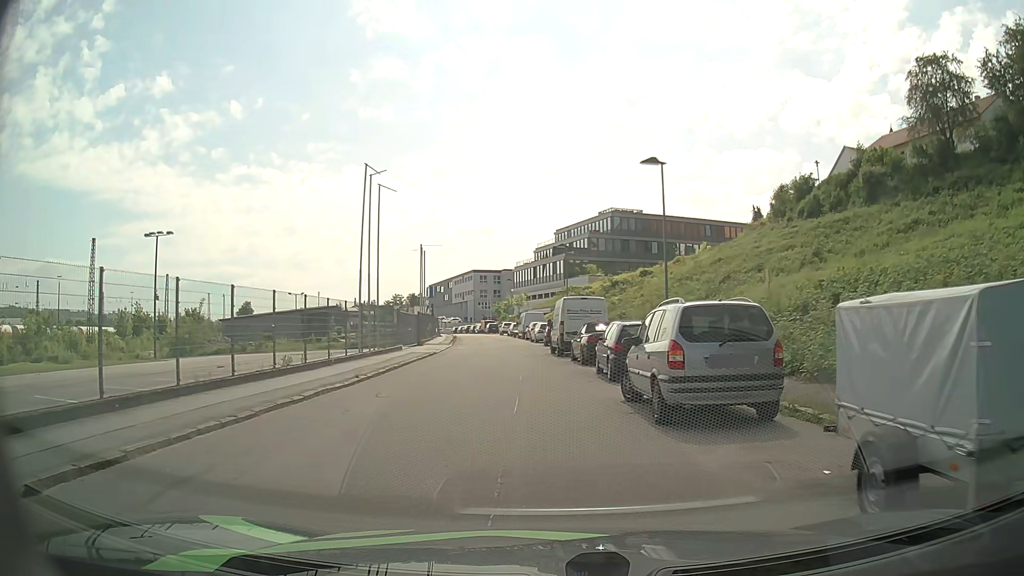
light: Day
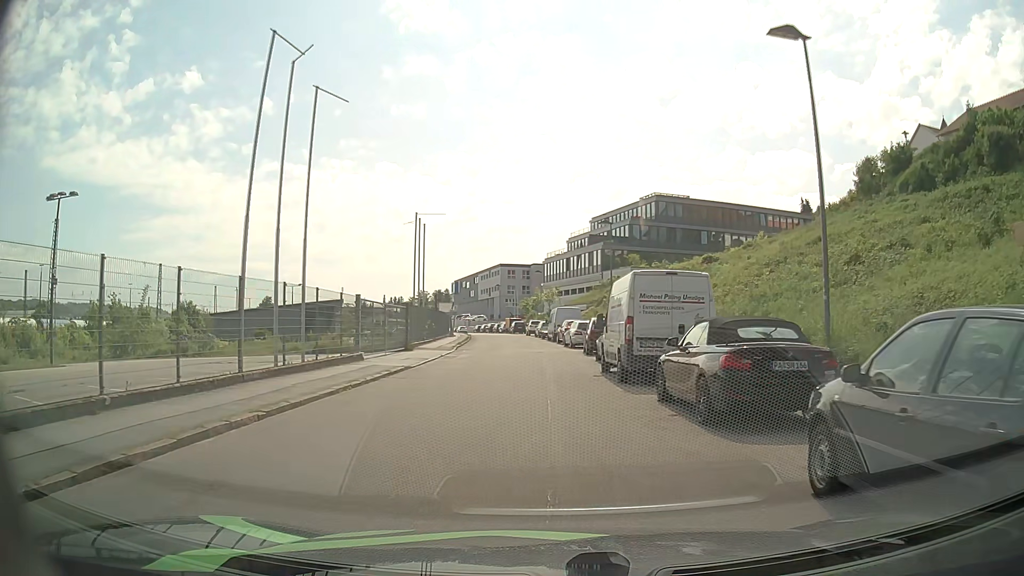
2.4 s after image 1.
(-0.7, +13.5) m; -4°
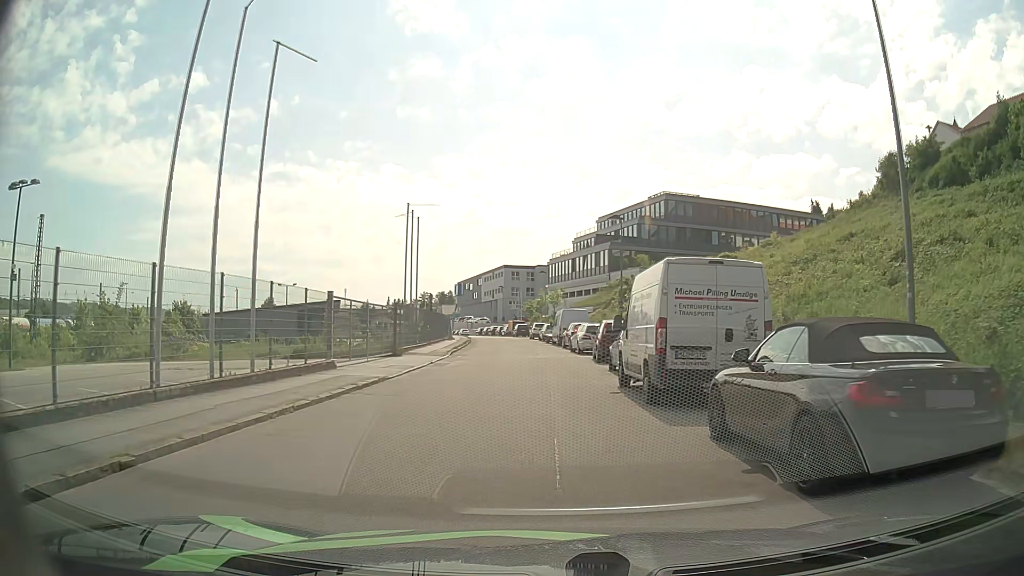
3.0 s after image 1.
(0.0, +3.6) m; -1°
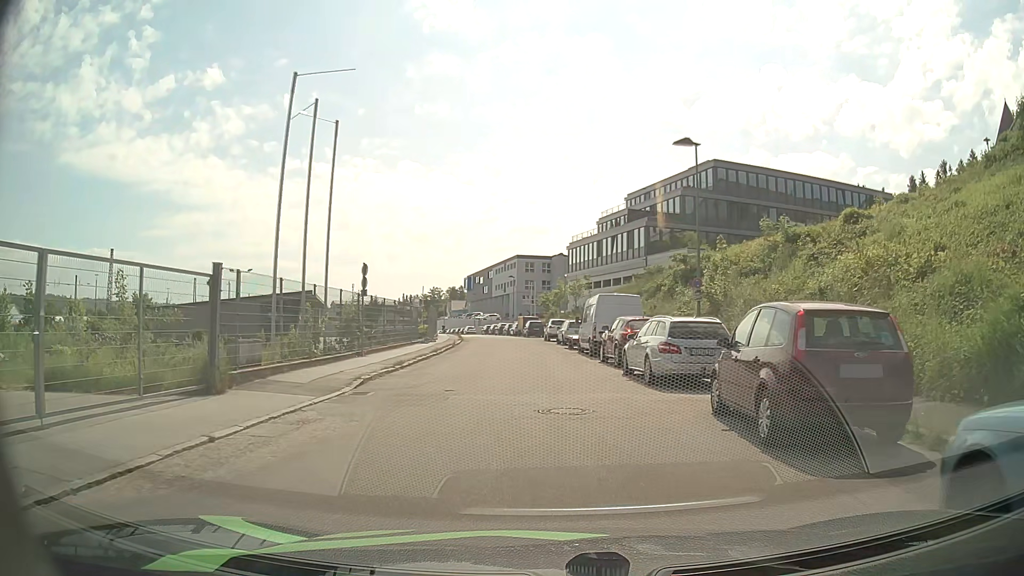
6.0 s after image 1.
(-0.2, +18.0) m; -1°
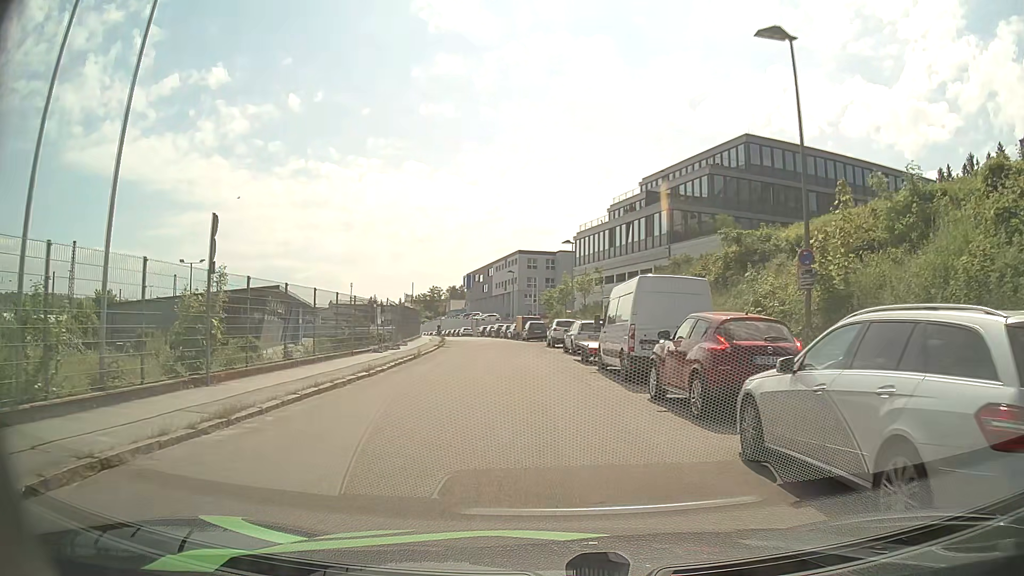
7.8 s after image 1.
(0.0, +10.8) m; 0°
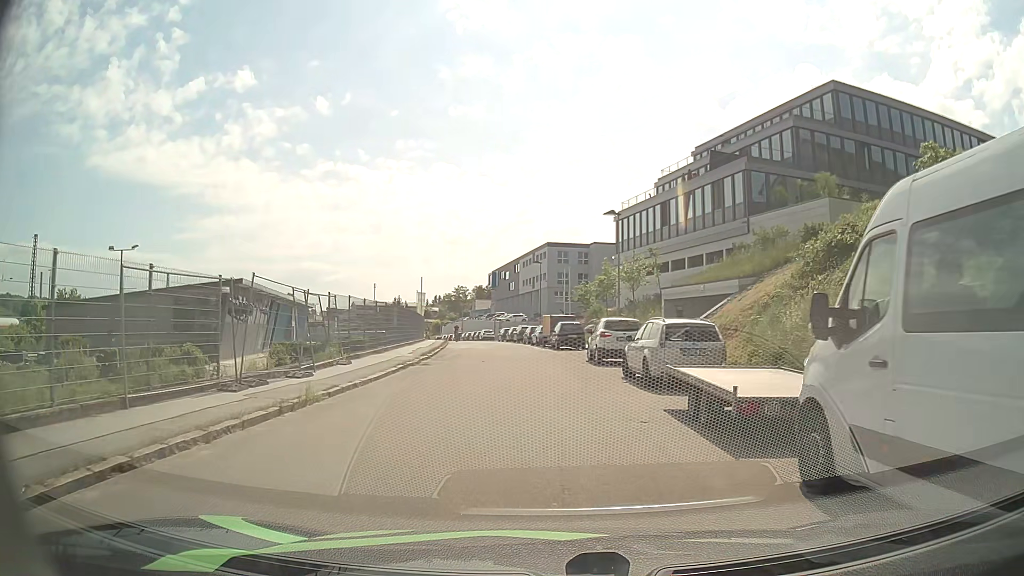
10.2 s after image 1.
(-0.4, +14.8) m; -3°
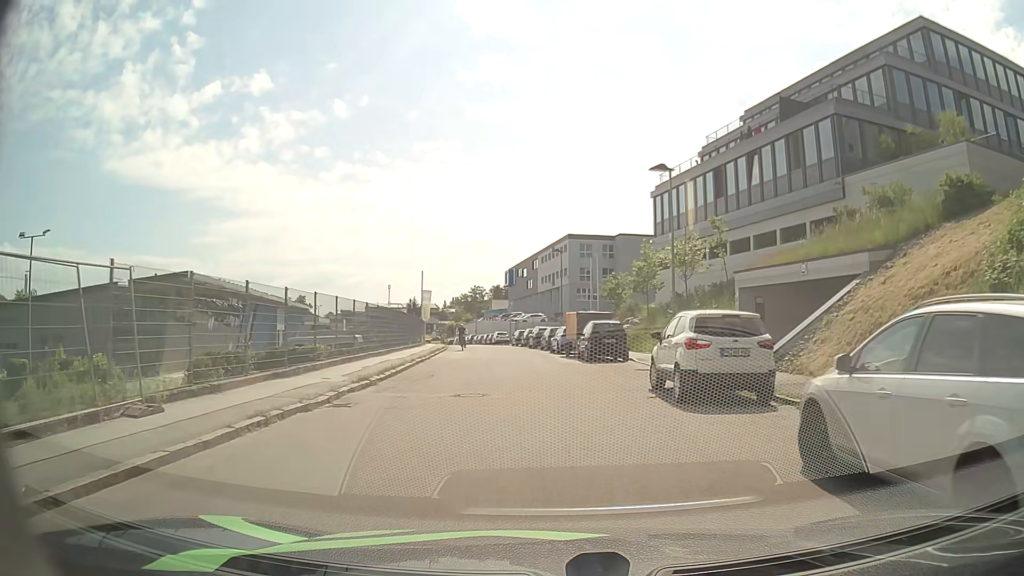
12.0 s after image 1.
(-0.2, +11.7) m; -2°
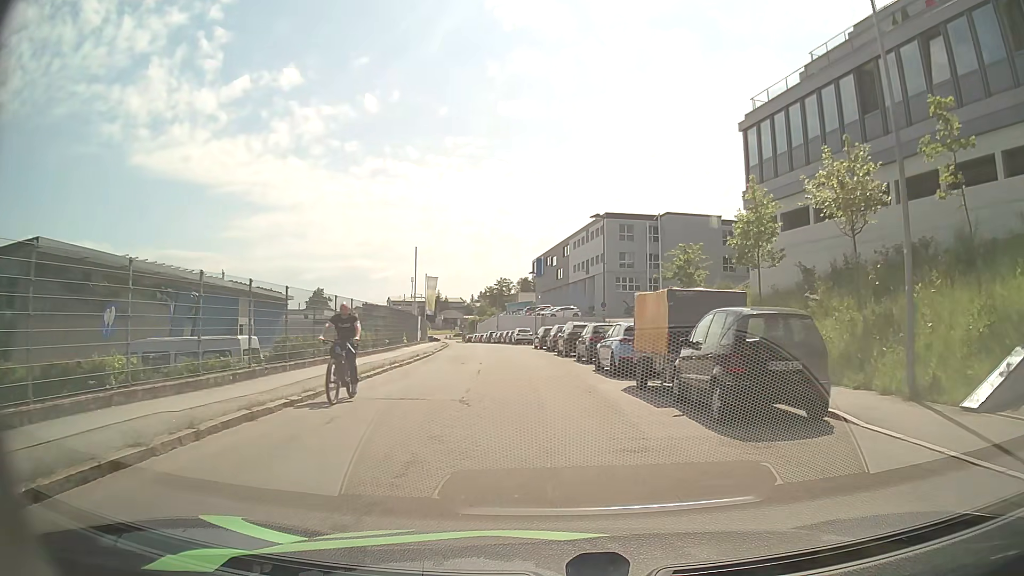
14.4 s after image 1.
(-0.4, +17.3) m; -4°
(0, +10) (-1, +20) (-1, +30) (-2, +40) (-3, +50) (-4, +60) (-6, +70) (-7, +80) (-9, +89) (-10, +99) m
